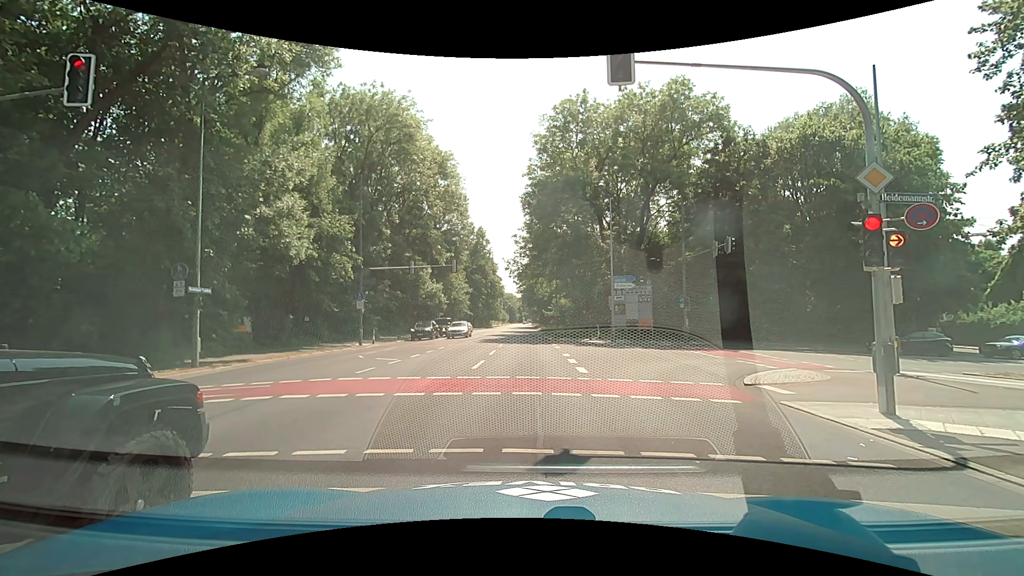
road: secondary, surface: asphalt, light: Day
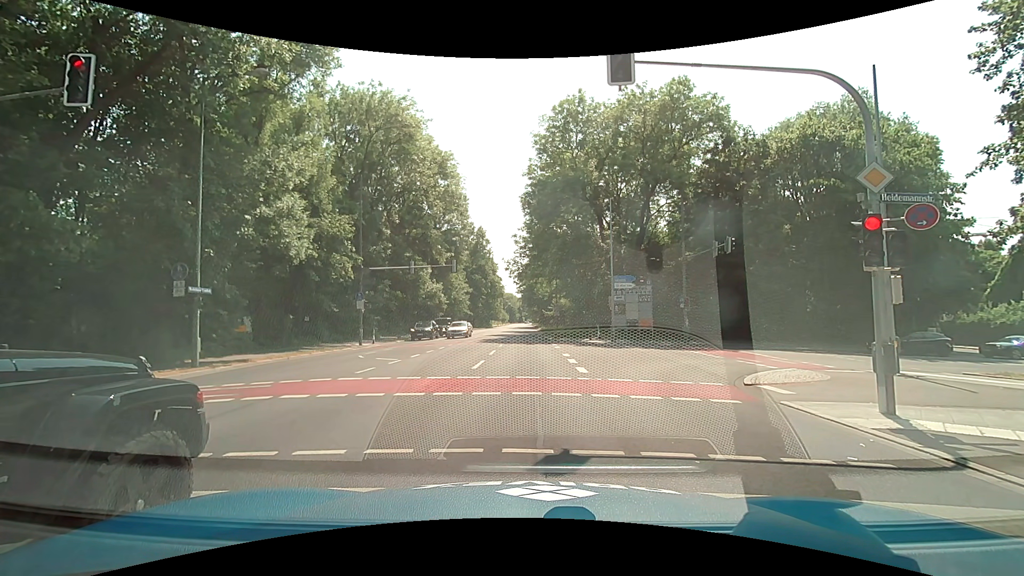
(0.0, 0.0) m; 0°
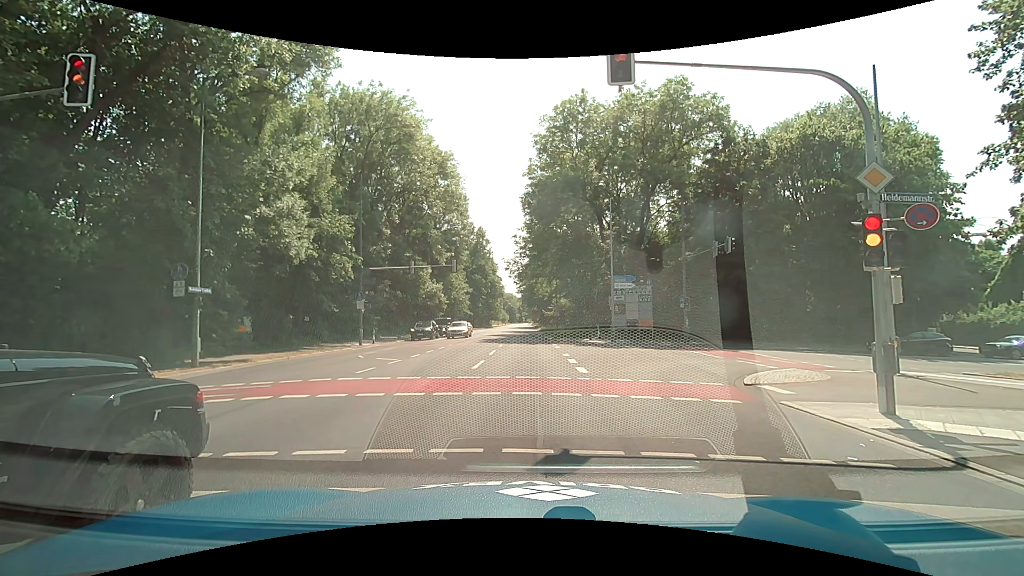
(0.0, 0.0) m; 0°
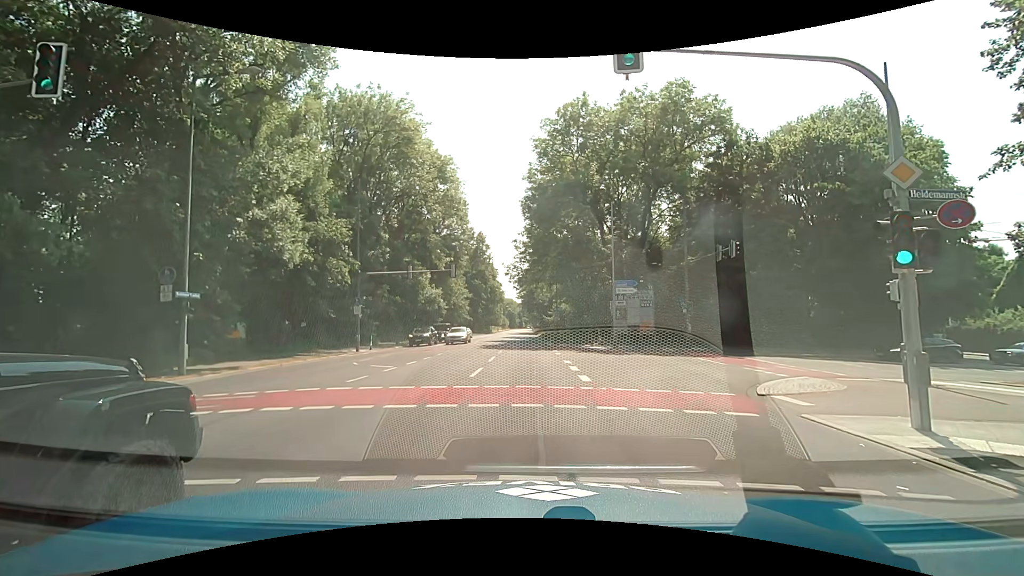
(0.0, +0.8) m; +1°
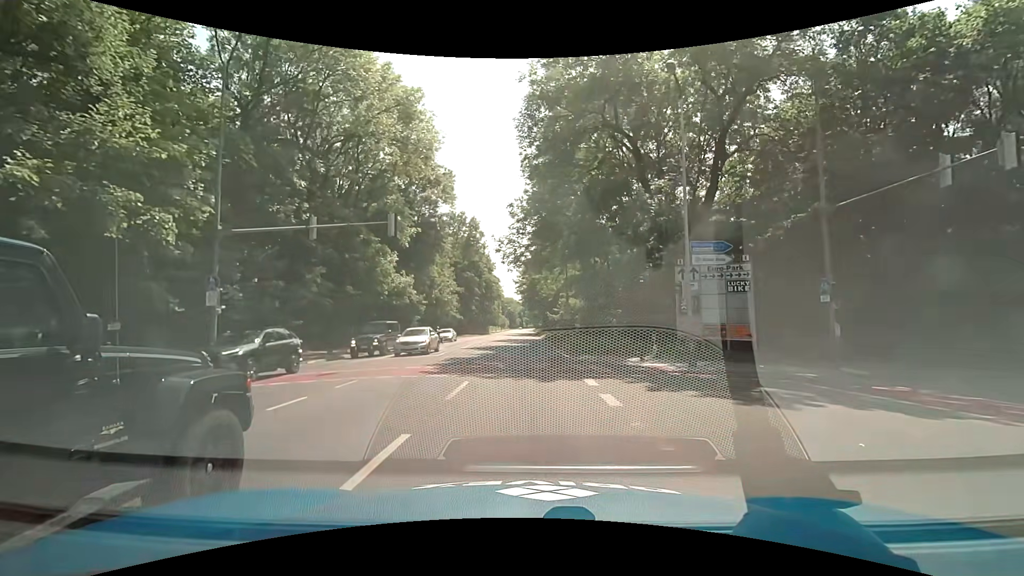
(+0.1, +17.2) m; +1°
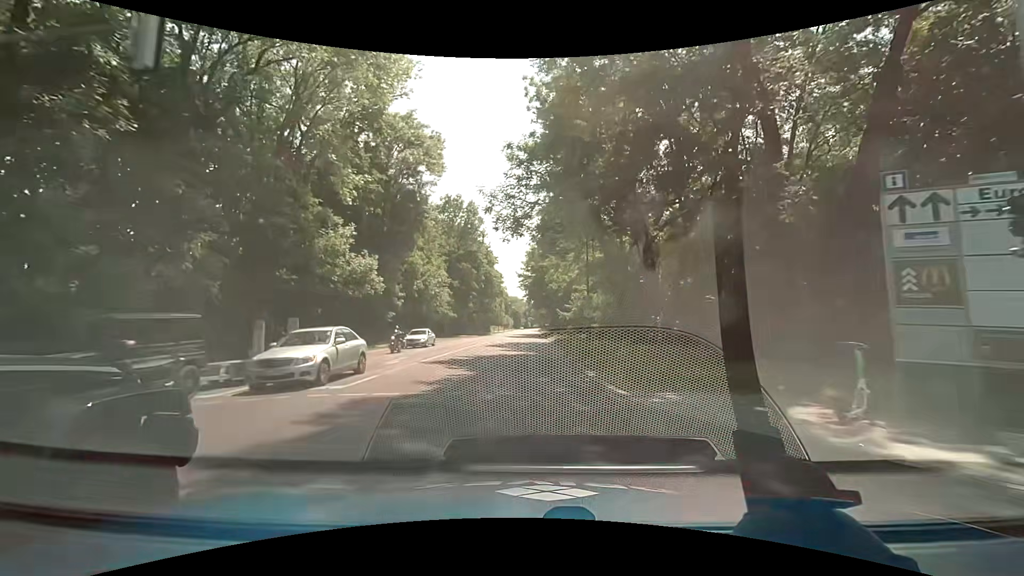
(-0.1, +13.5) m; -1°
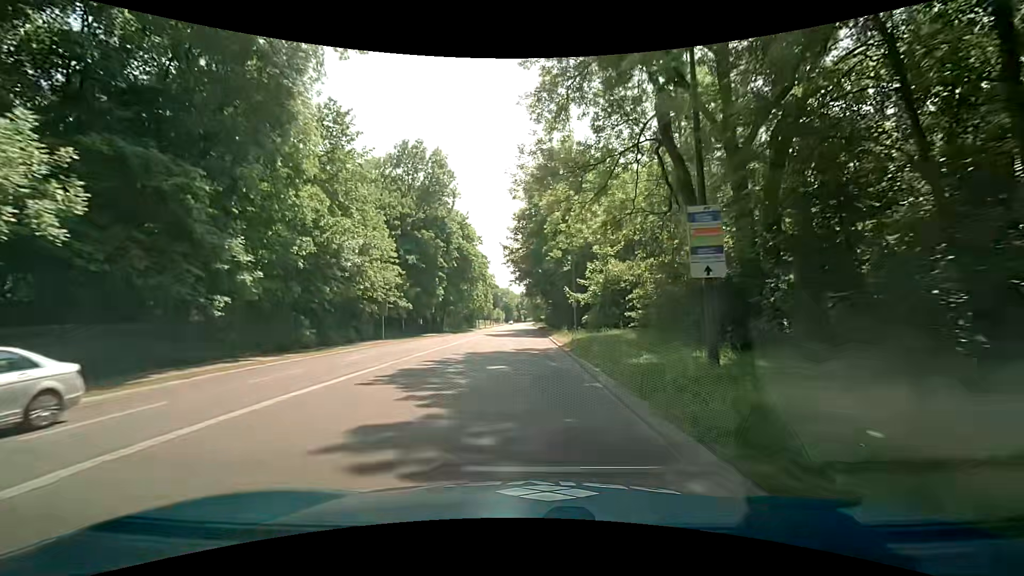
(+0.1, +24.1) m; 0°
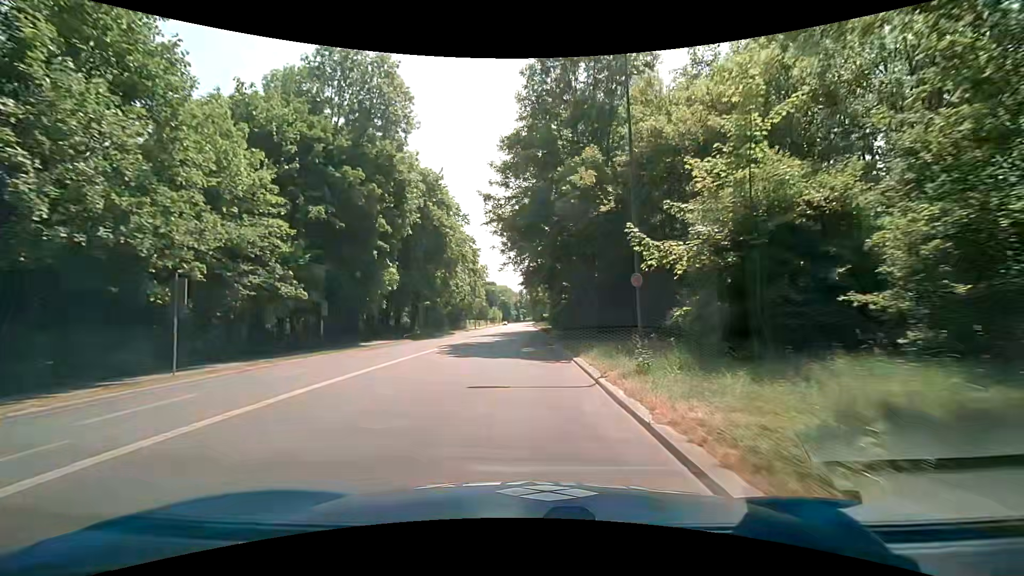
(+0.2, +23.2) m; +1°
(0, +10) (0, +20) (0, +30) (0, +40) (0, +50) (0, +60) (0, +70) (0, +80) (0, +90) (0, +100) m
